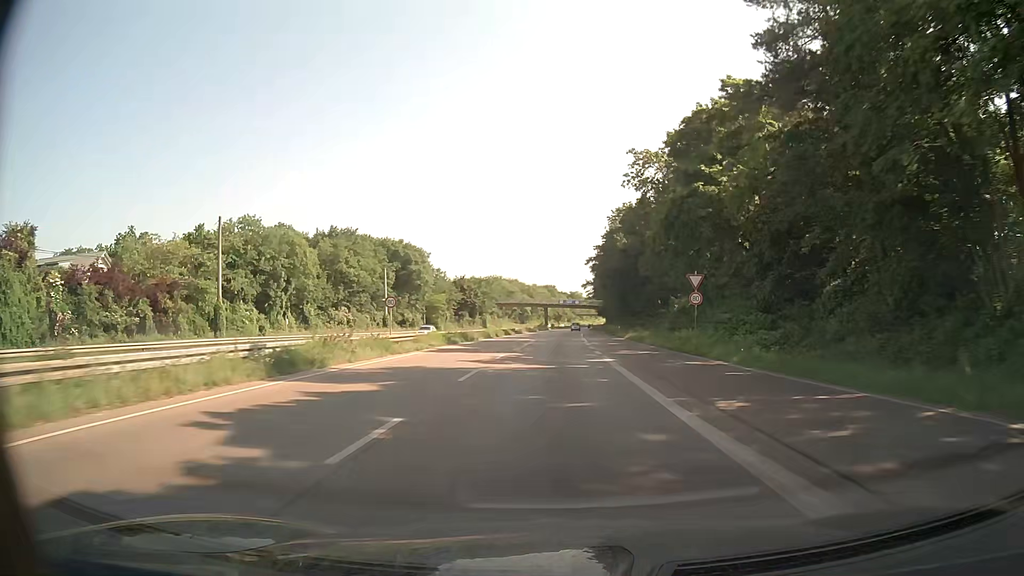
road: trunk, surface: asphalt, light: Day
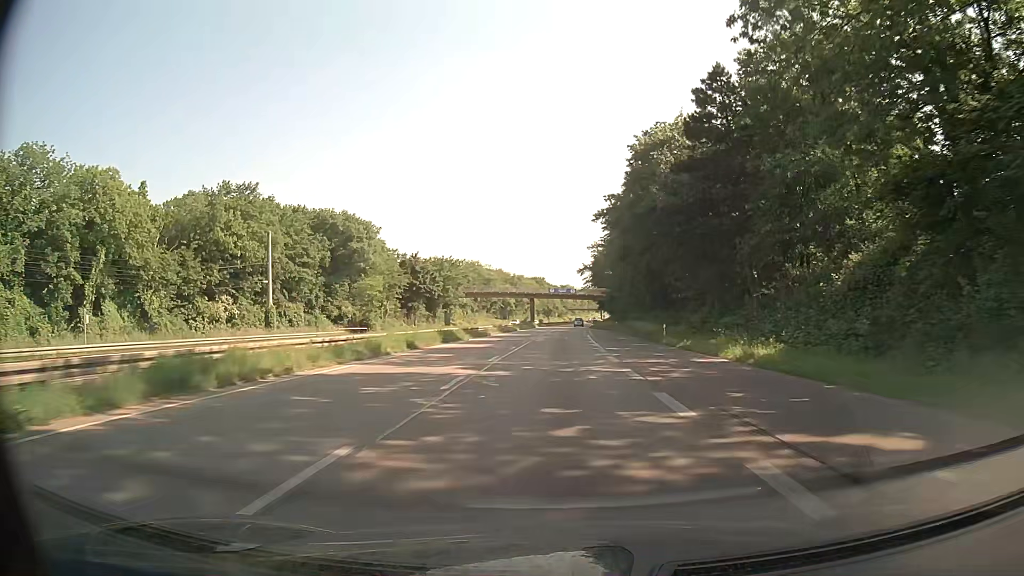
(+0.1, +37.9) m; +1°
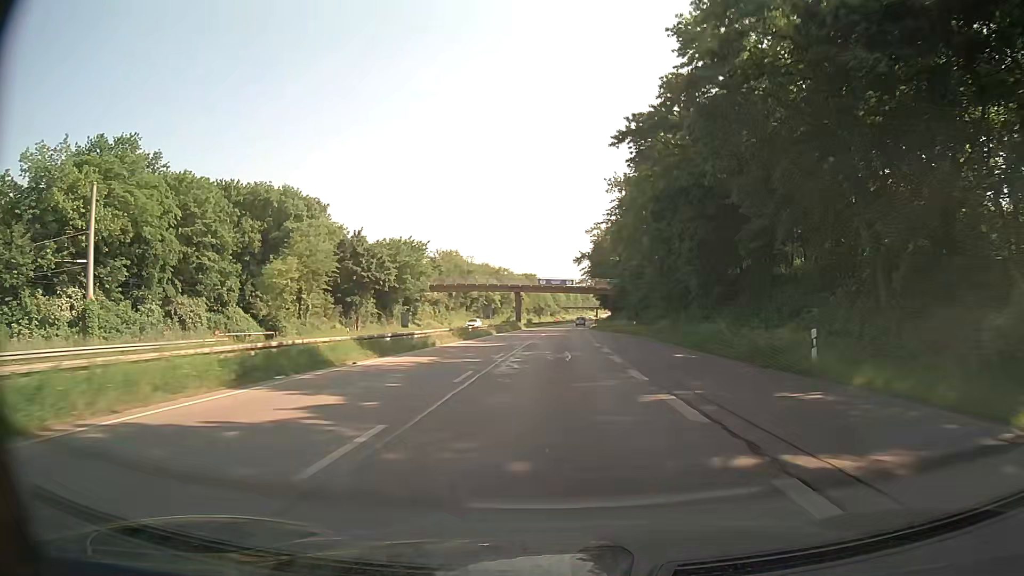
(+0.1, +25.3) m; 0°
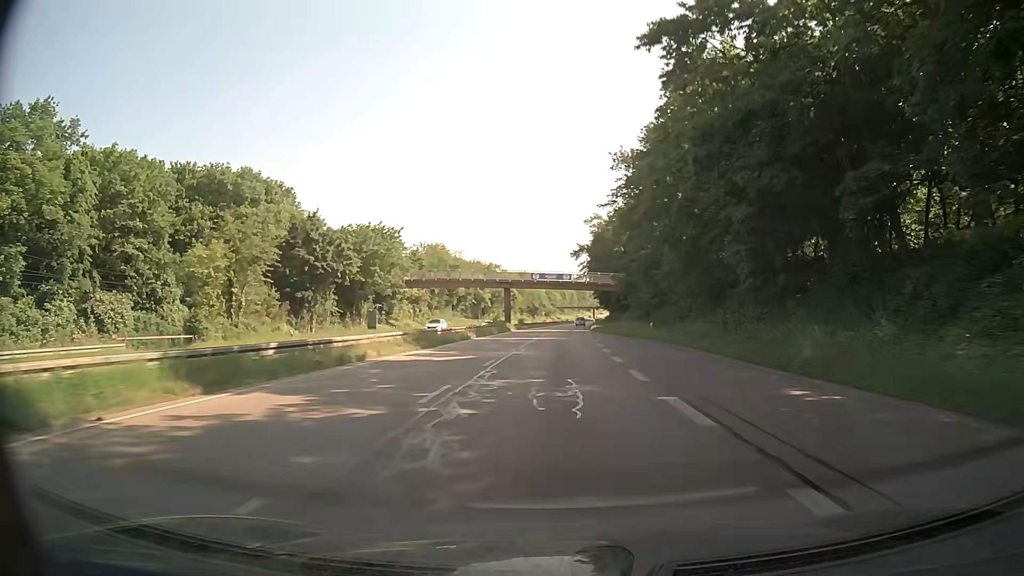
(+0.1, +12.6) m; +1°
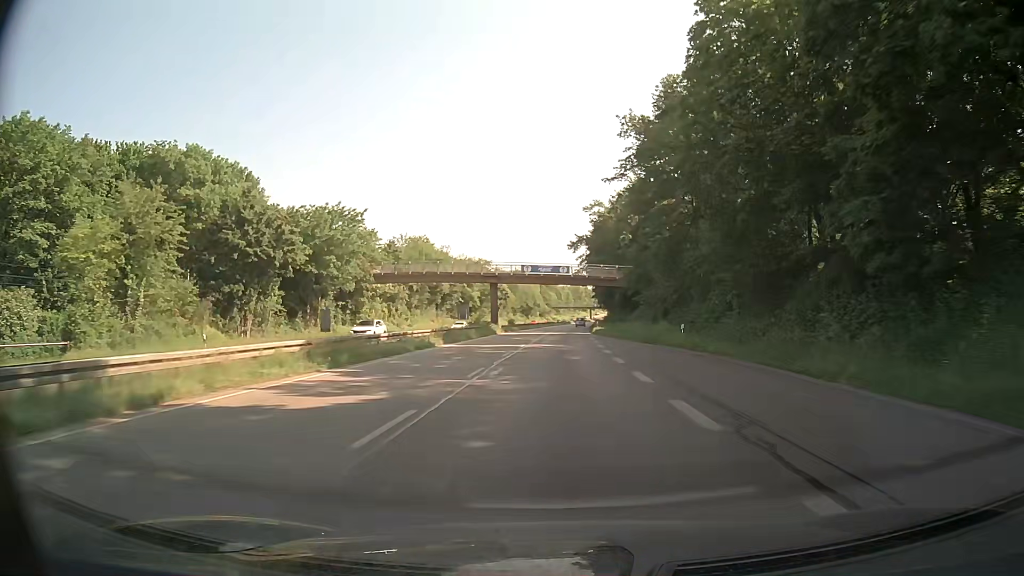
(0.0, +12.6) m; 0°
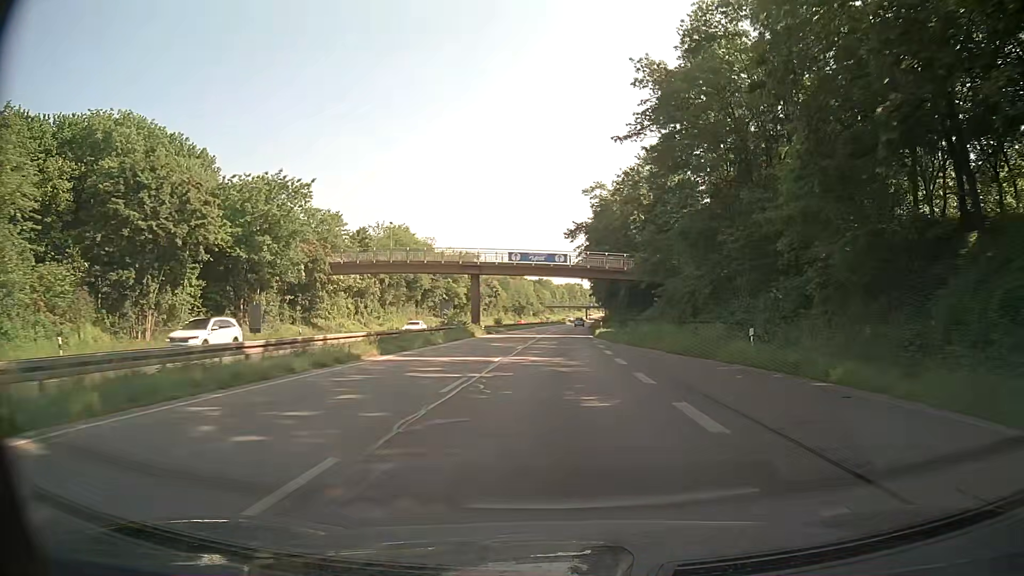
(0.0, +12.6) m; +1°
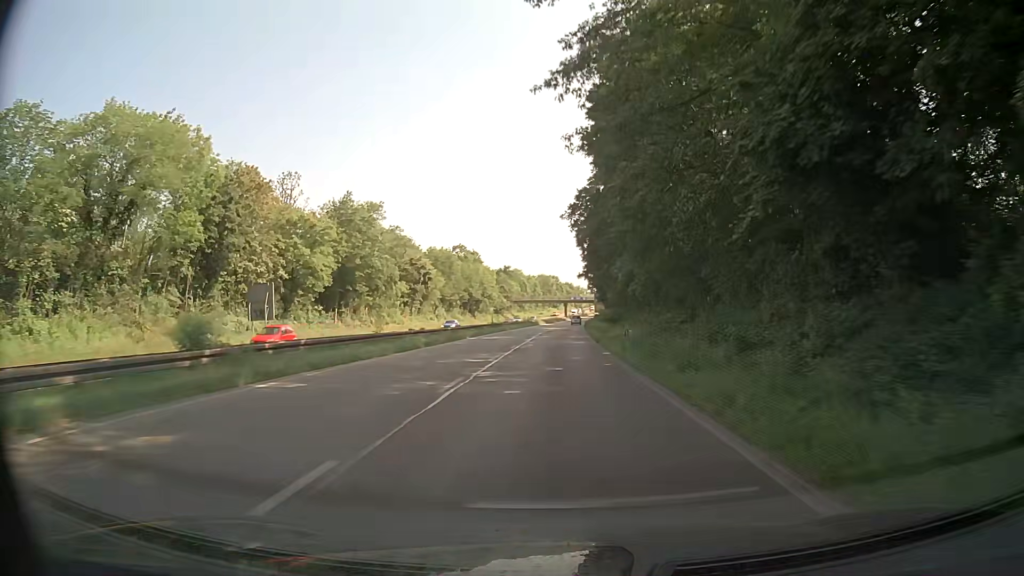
(+1.2, +62.5) m; +2°
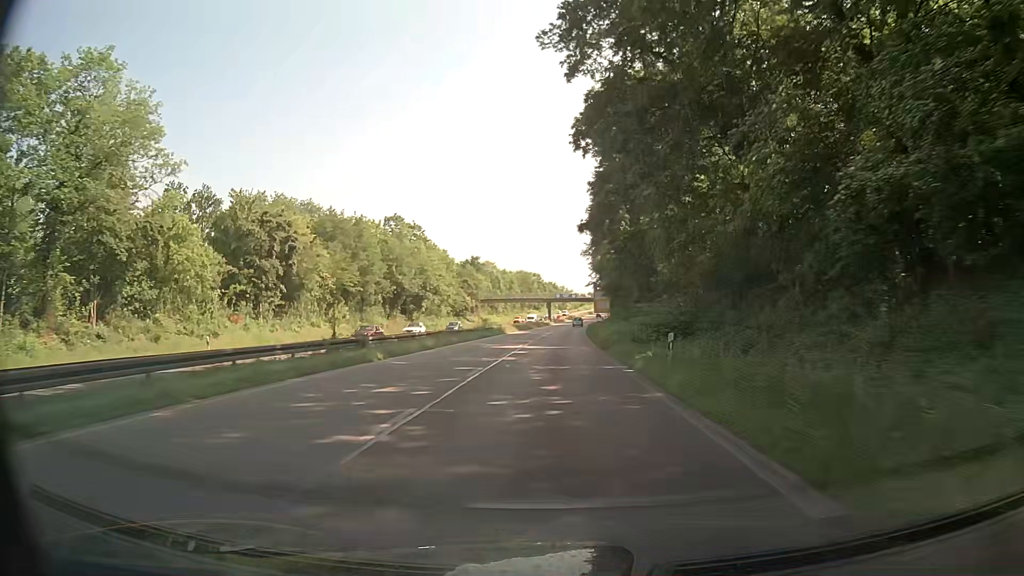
(+0.6, +49.6) m; +1°
(0, +10) (0, +20) (0, +30) (0, +40) (+1, +50) (+1, +60) (+2, +70) (+2, +80) (+3, +90) (+3, +100) m
